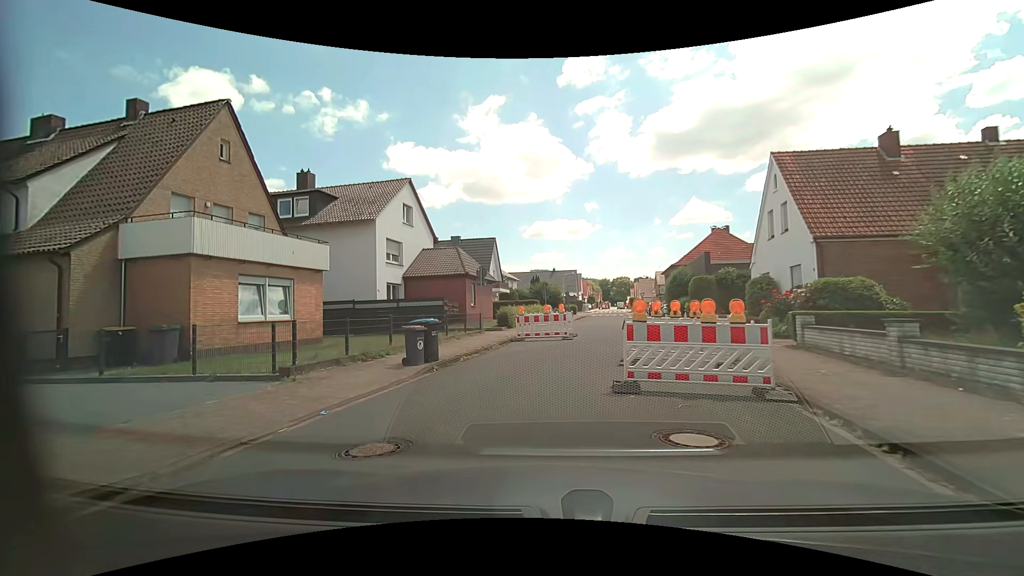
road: residential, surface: asphalt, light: Day
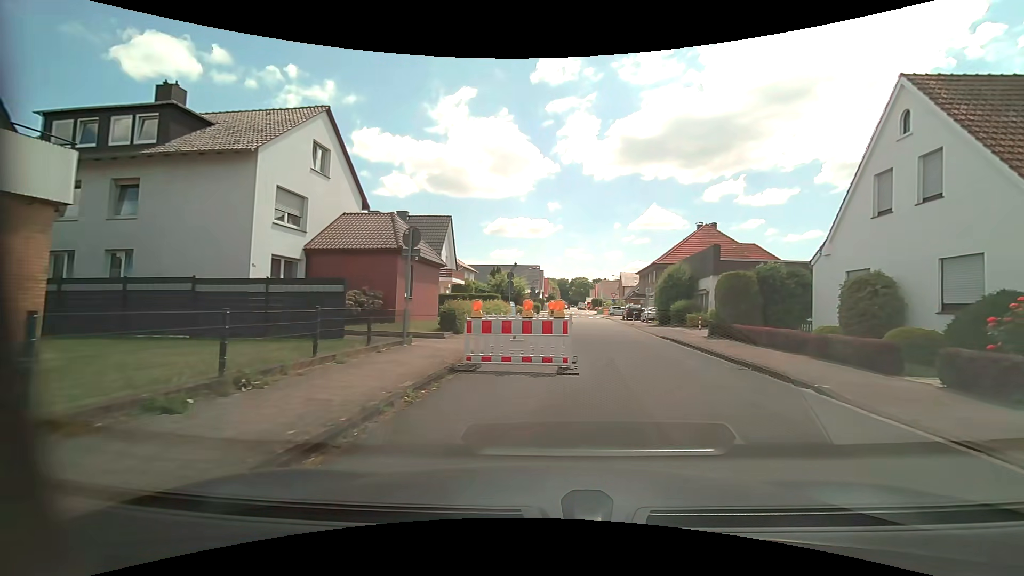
(-0.6, +10.4) m; +5°
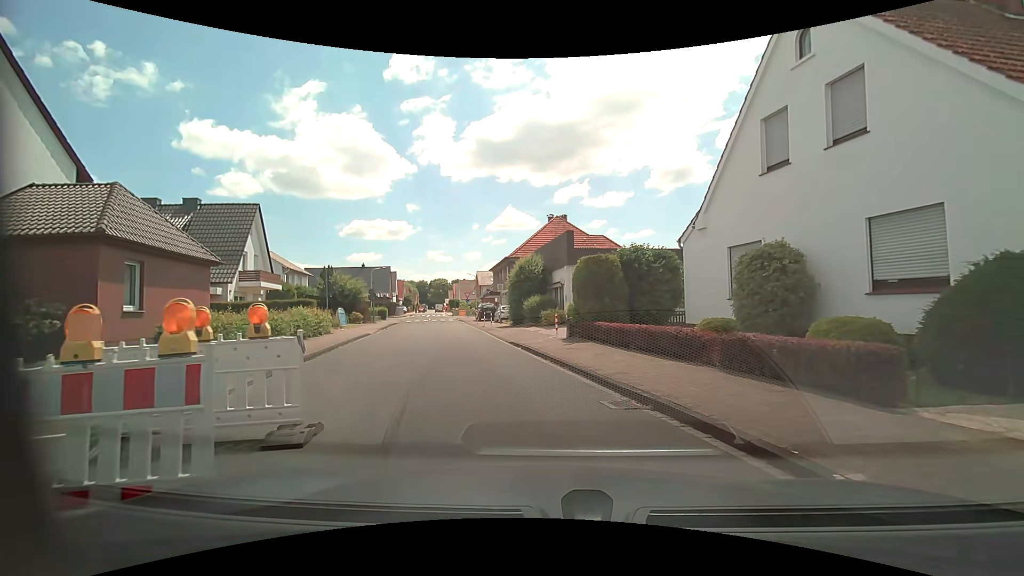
(+1.3, +6.3) m; +16°
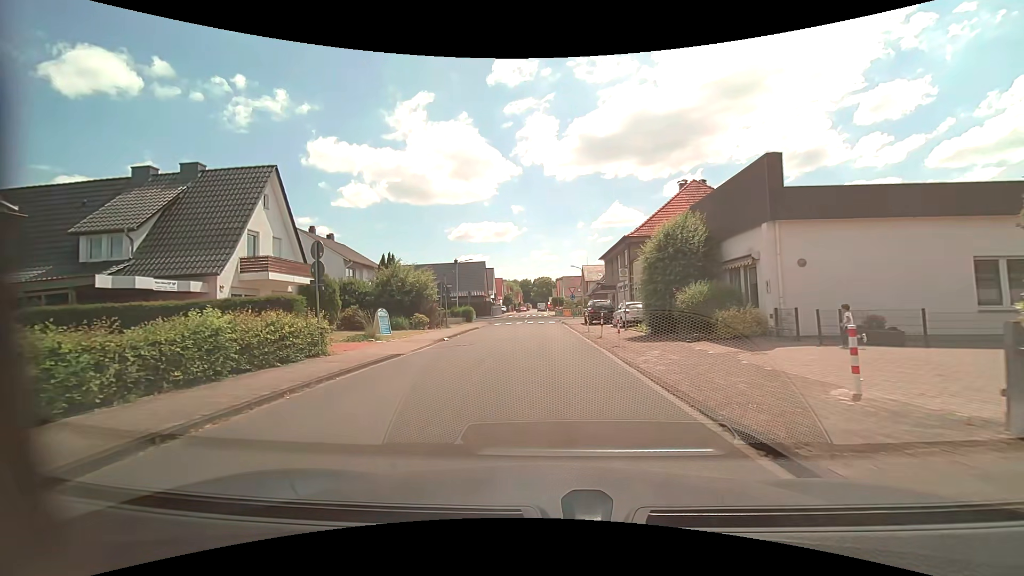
(-1.6, +13.8) m; -12°
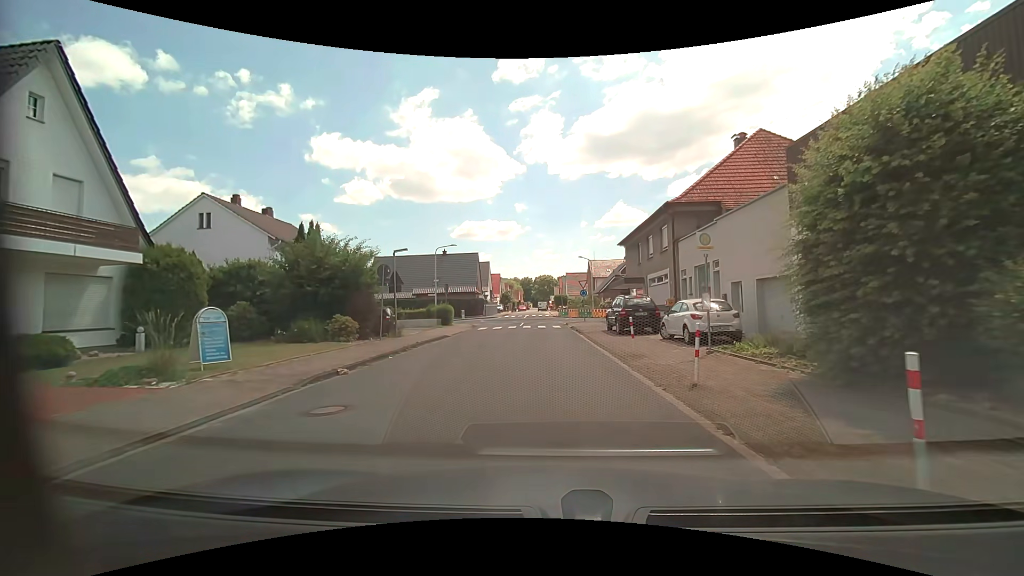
(-0.1, +12.6) m; 0°
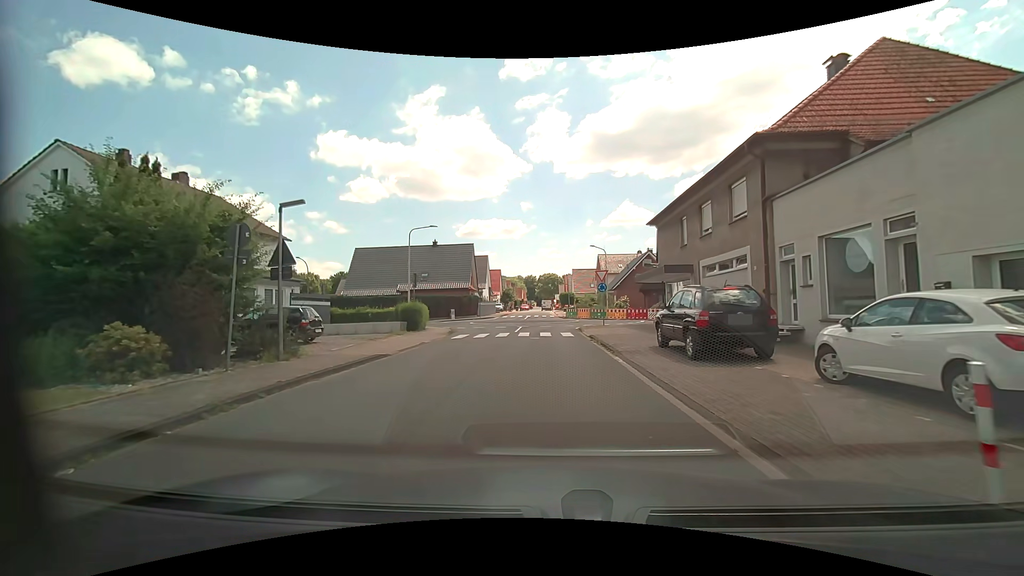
(-0.1, +10.5) m; -1°
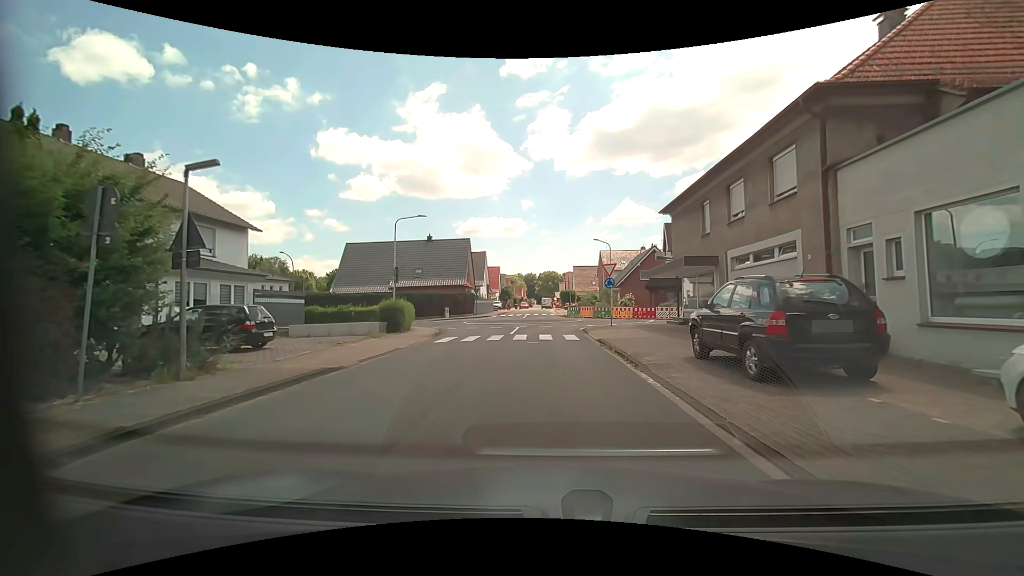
(0.0, +3.4) m; 0°
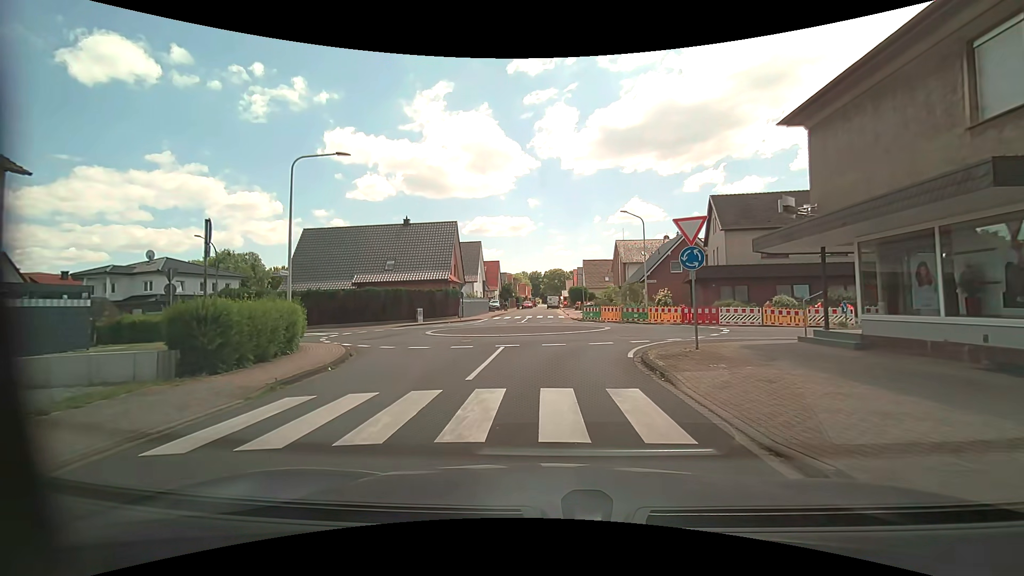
(-0.1, +13.8) m; 0°
(0, +10) (+3, +19) (+12, +22) (+22, +21) (+32, +20) (+42, +19) (+52, +18) (+61, +16) (+71, +13) (+81, +11) m
